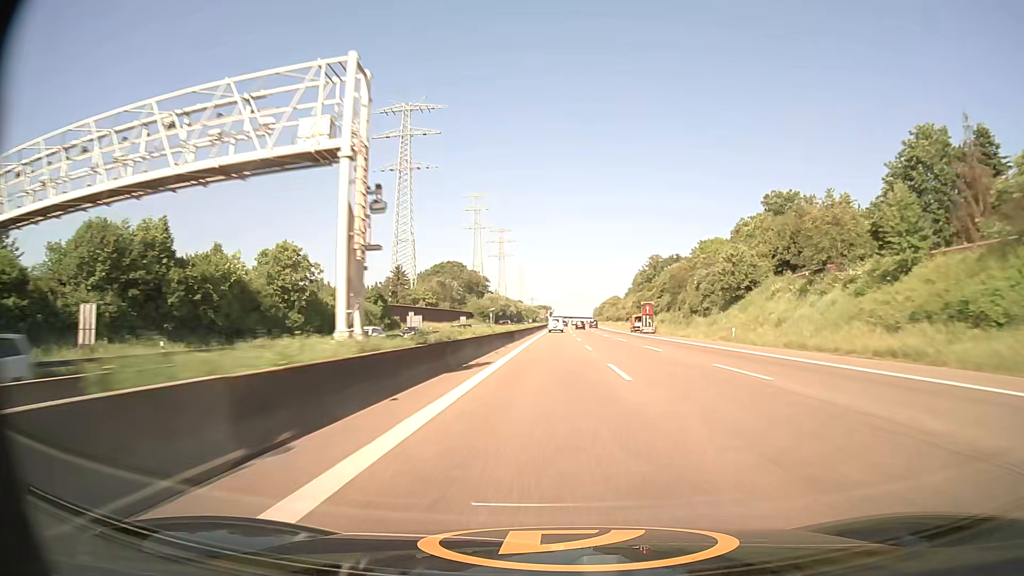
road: motorway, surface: asphalt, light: Day
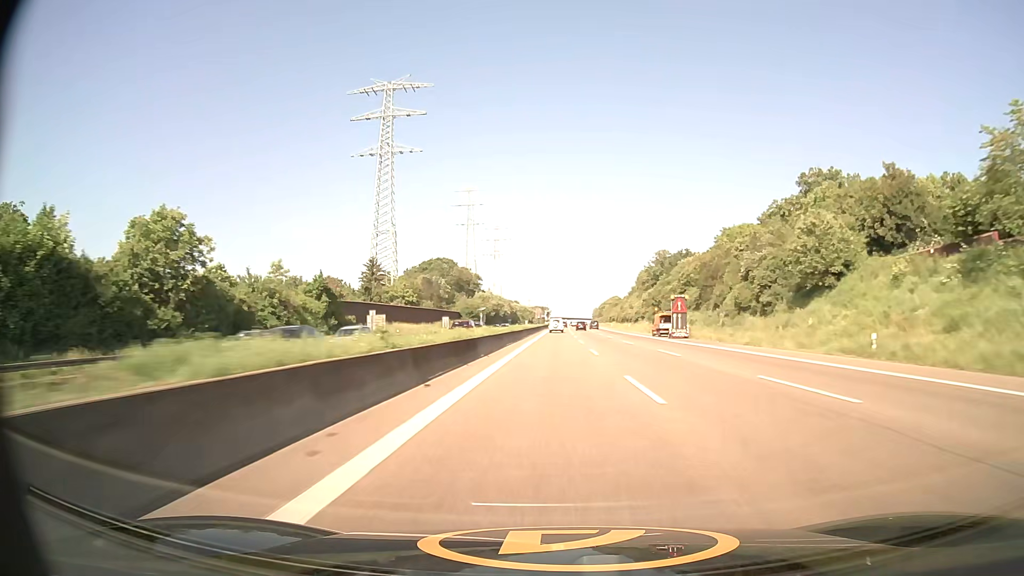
(+0.1, +22.9) m; 0°
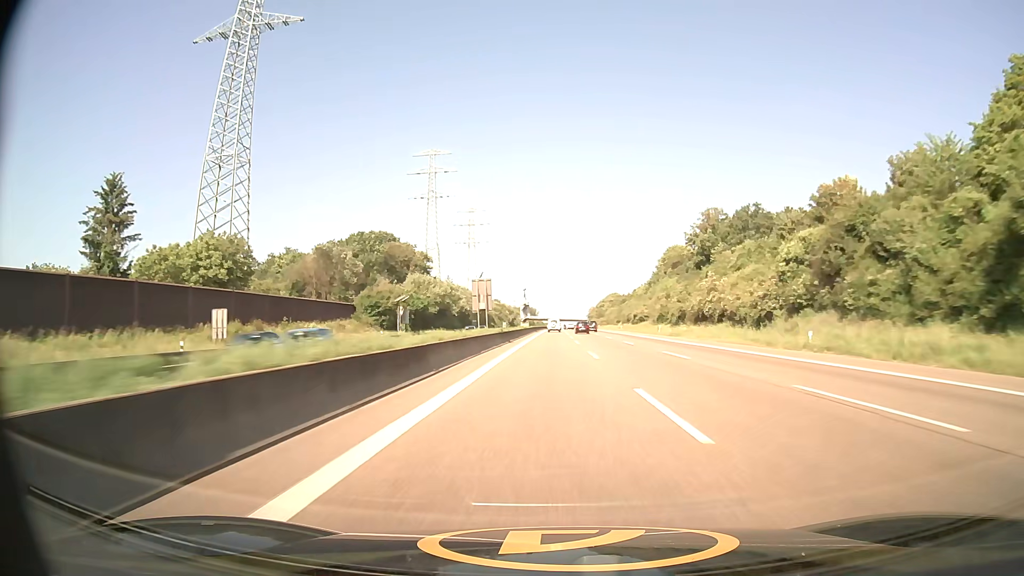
(+0.9, +93.4) m; +1°
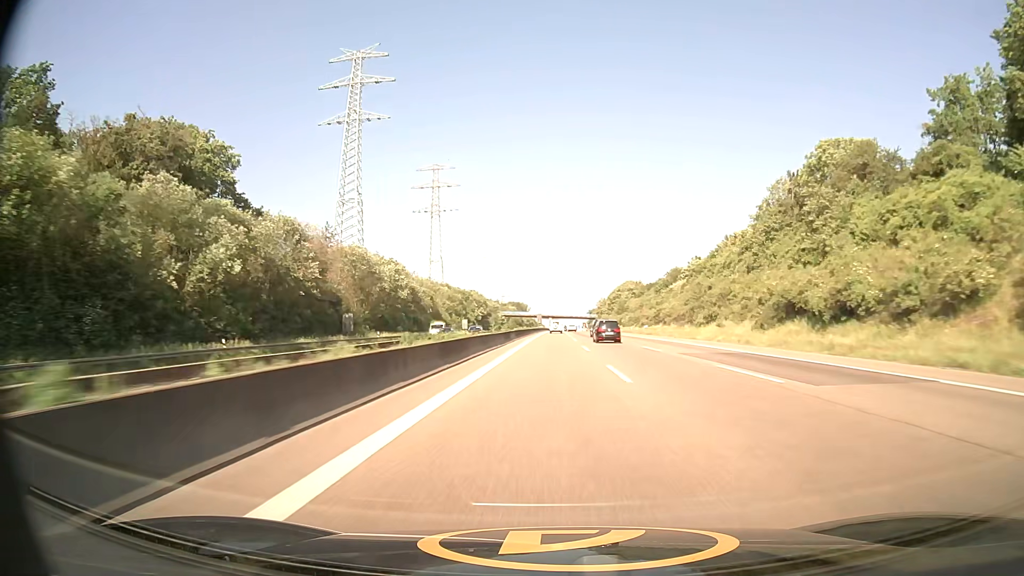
(+0.4, +118.0) m; 0°
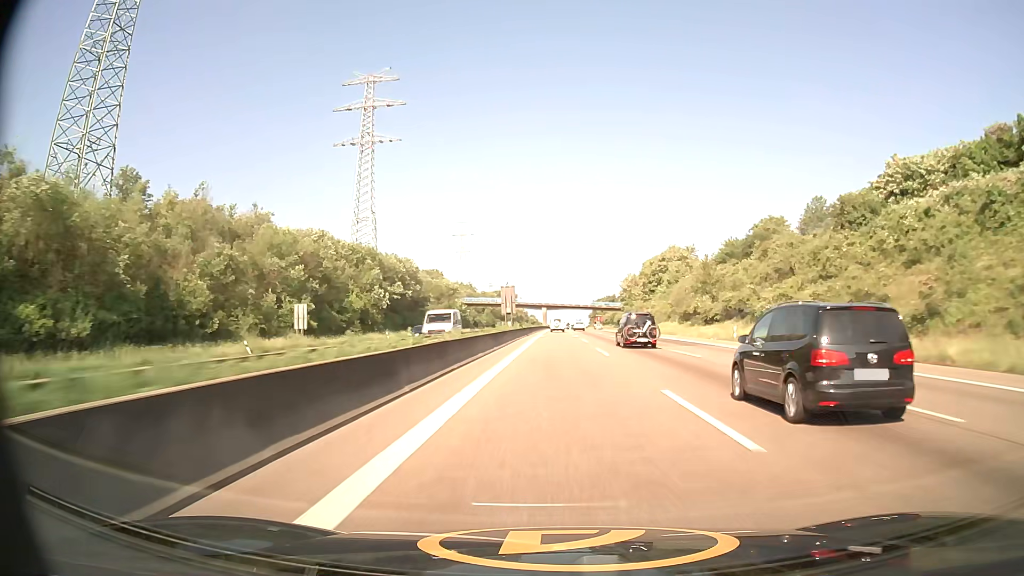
(+0.2, +114.3) m; 0°
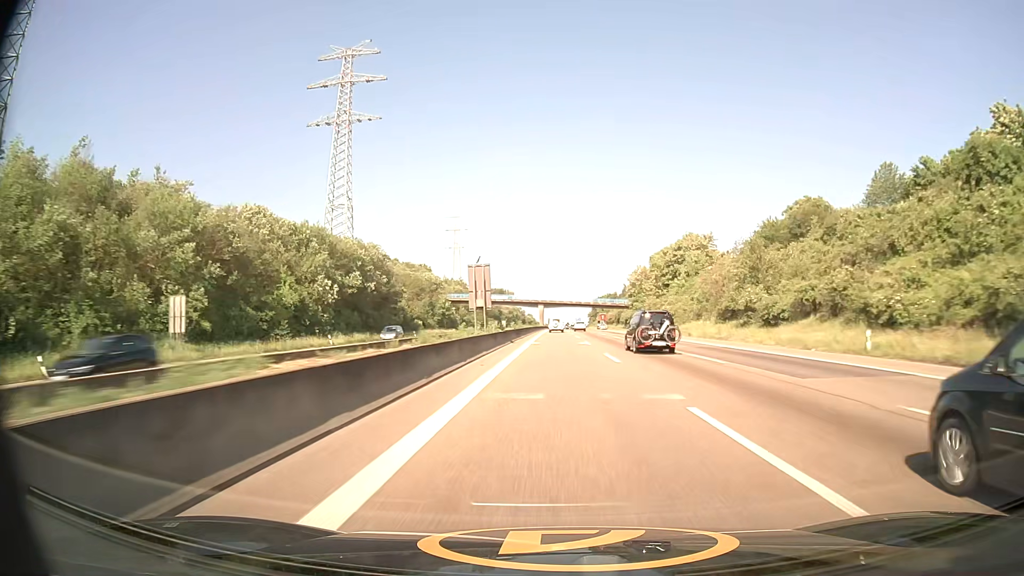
(0.0, +22.0) m; 0°
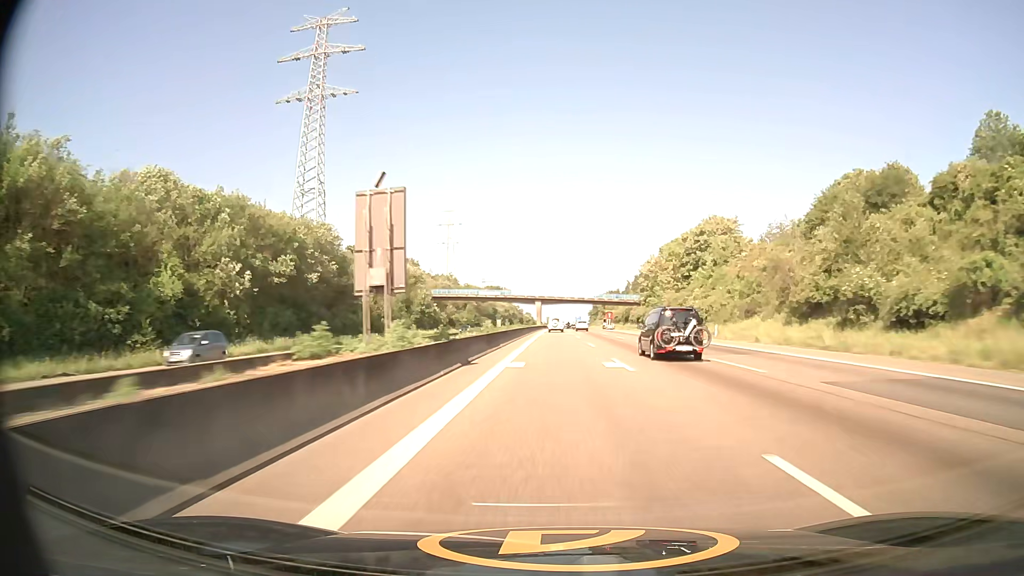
(+0.1, +21.7) m; 0°
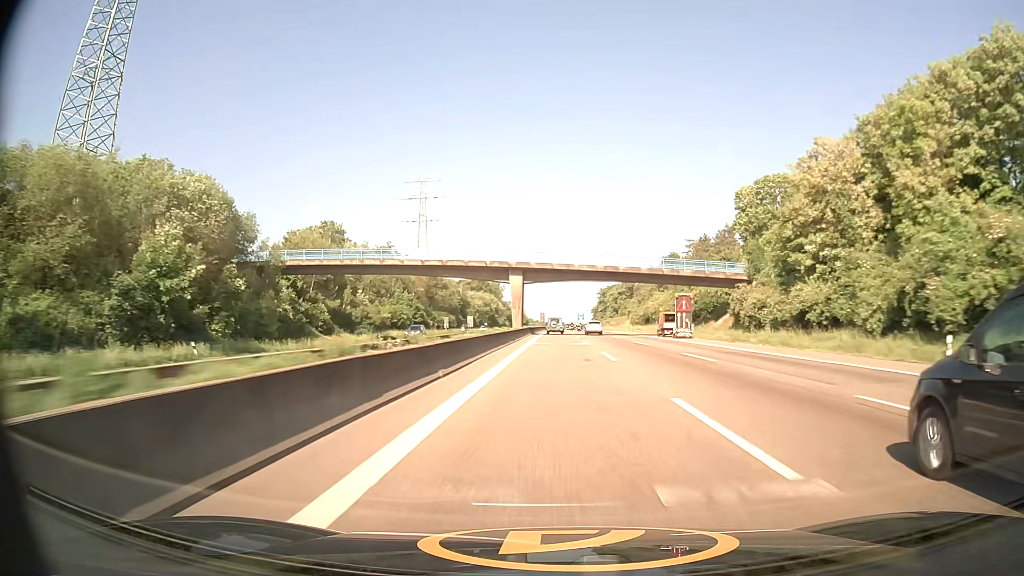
(+0.2, +83.8) m; 0°
(0, +10) (0, +20) (0, +30) (0, +40) (0, +50) (0, +60) (0, +70) (0, +80) (0, +90) (0, +100) m
